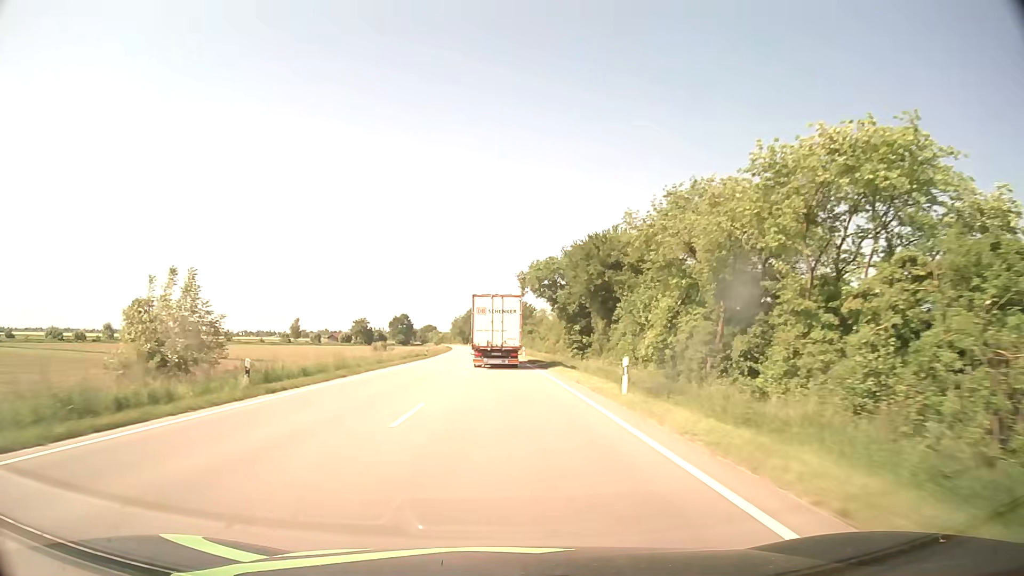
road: primary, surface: asphalt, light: Day
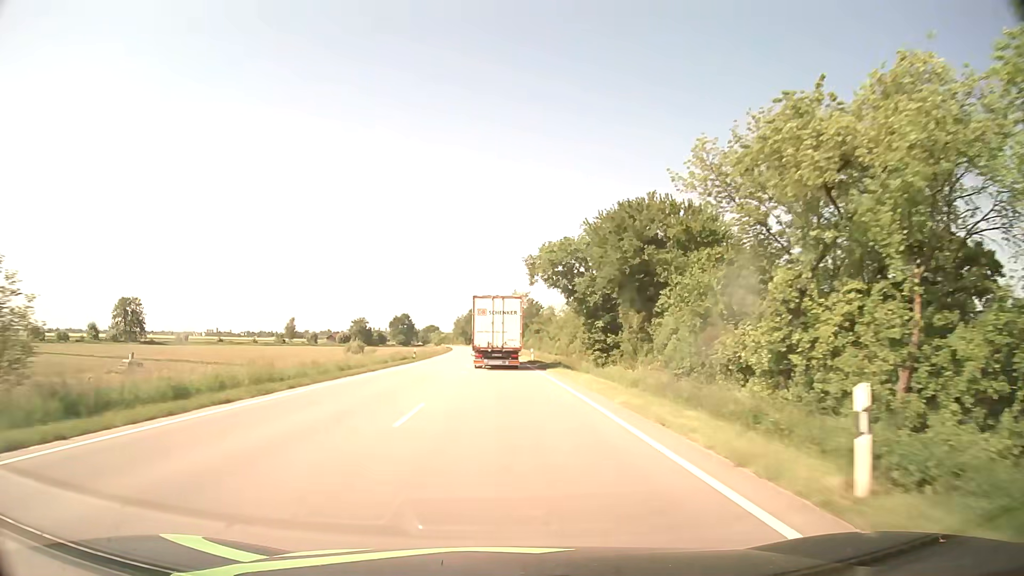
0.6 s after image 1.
(-0.1, +11.8) m; -1°
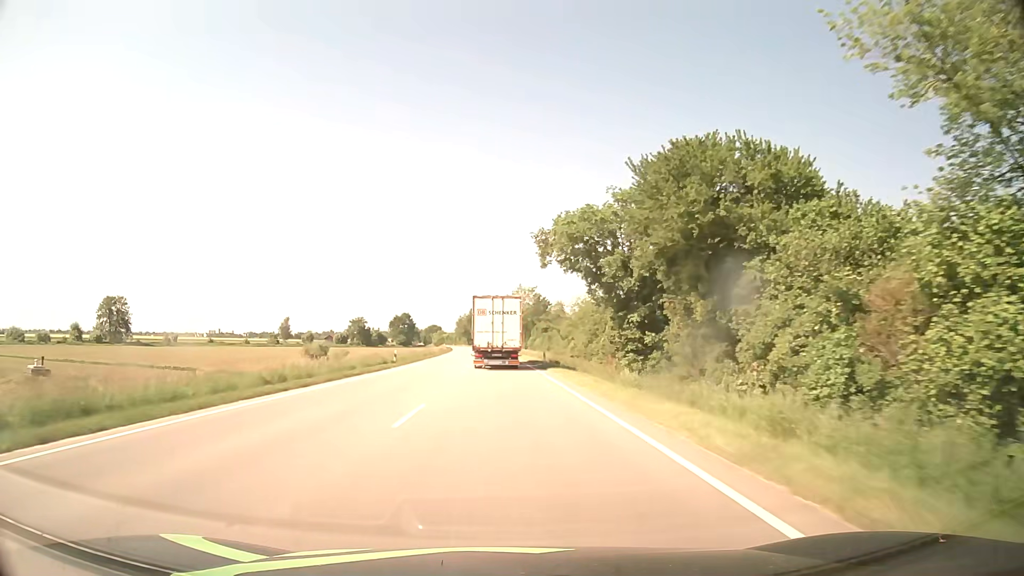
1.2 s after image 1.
(0.0, +11.8) m; 0°
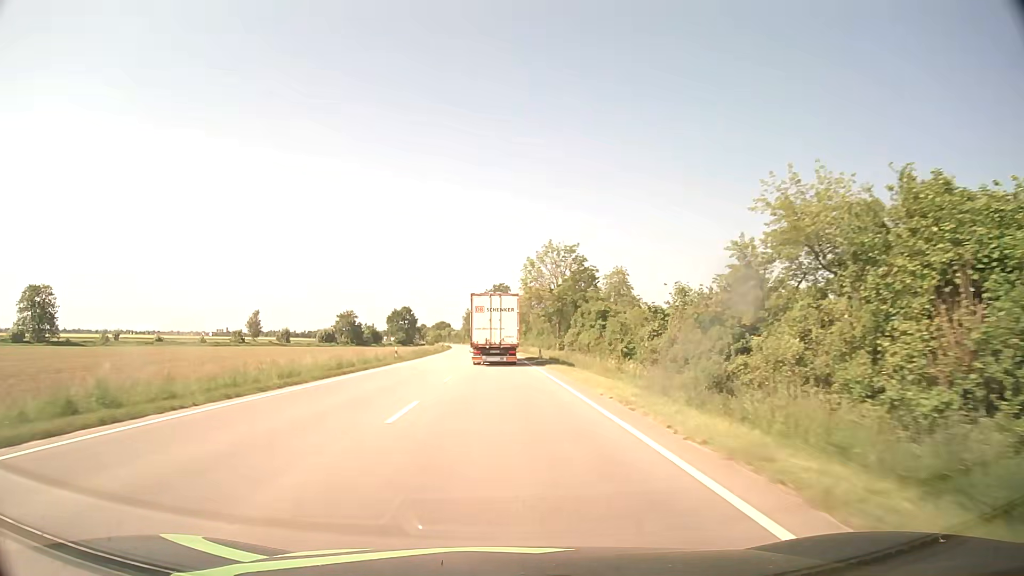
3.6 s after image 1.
(-0.4, +47.6) m; -1°
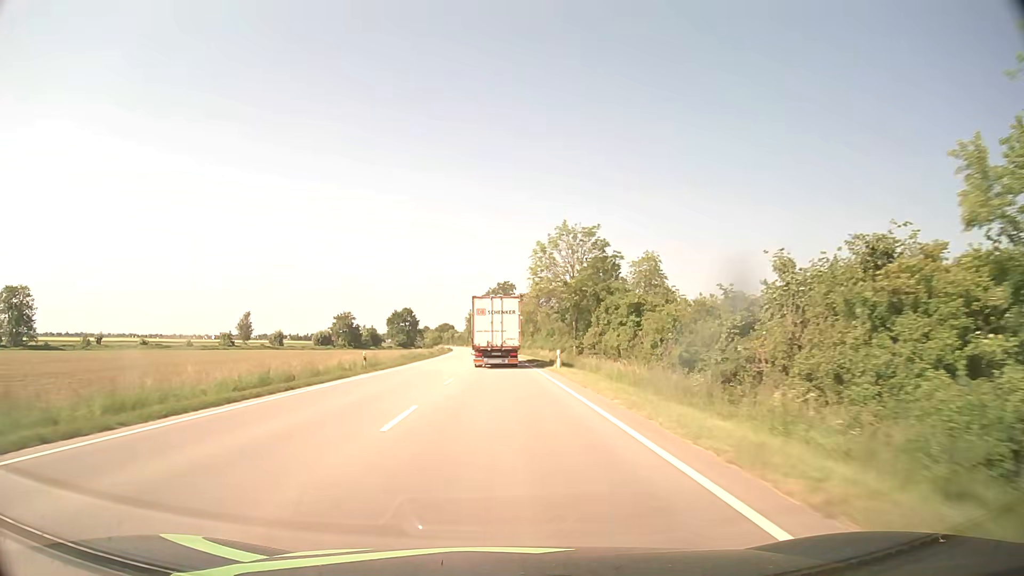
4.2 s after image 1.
(0.0, +11.9) m; 0°
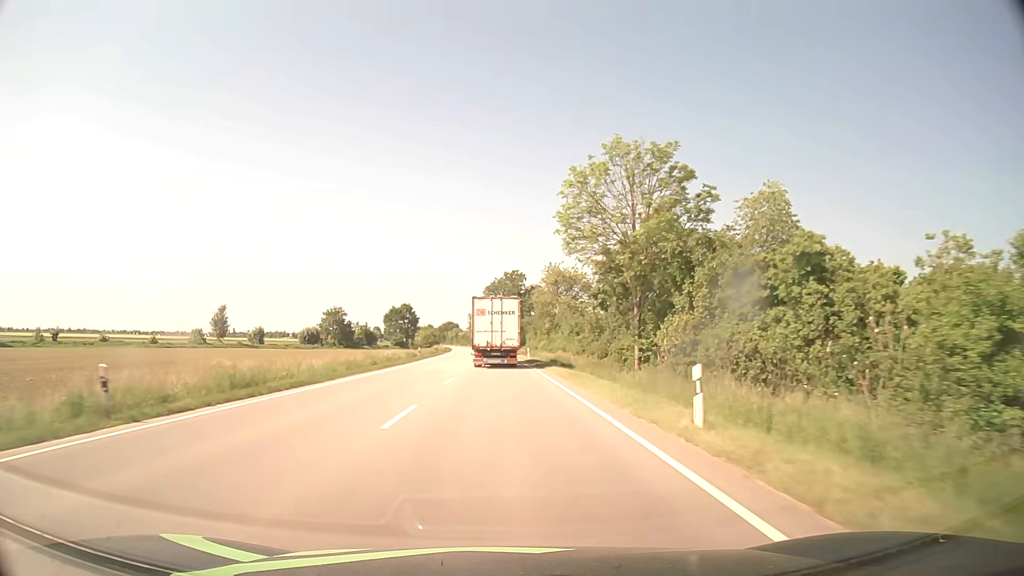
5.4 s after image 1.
(-0.1, +23.9) m; -1°
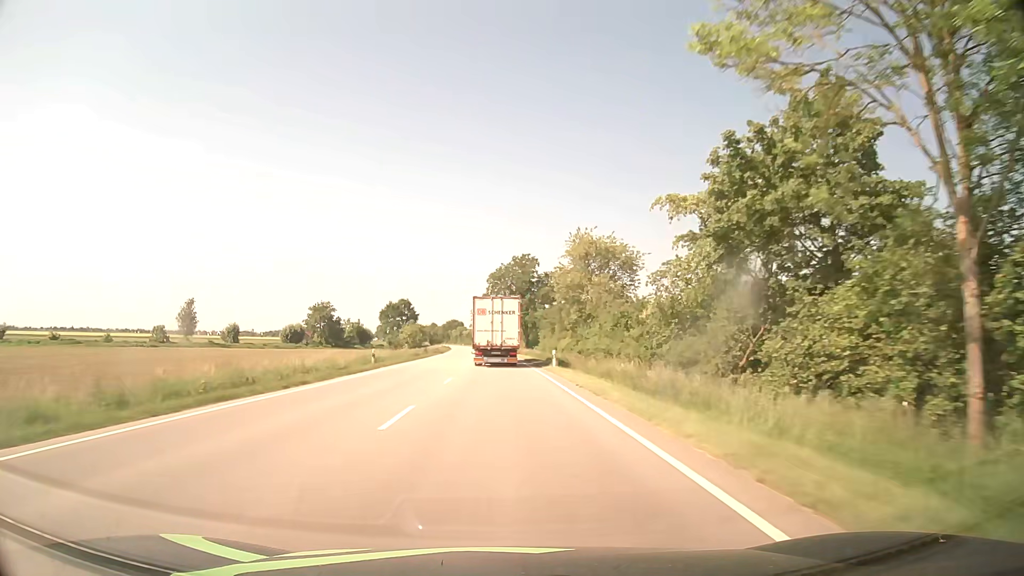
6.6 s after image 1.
(-0.1, +24.0) m; -1°
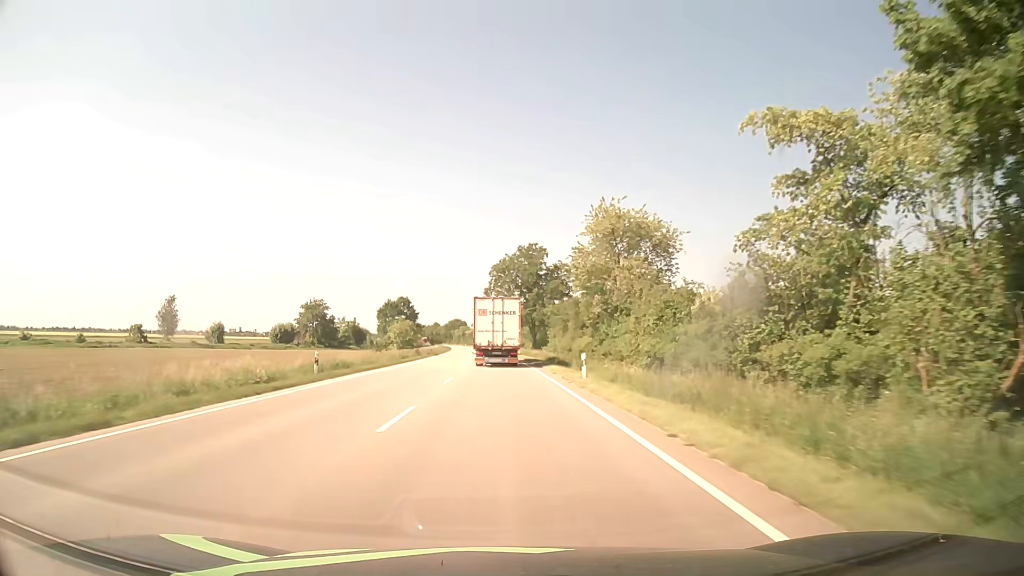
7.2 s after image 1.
(-0.1, +12.0) m; 0°
